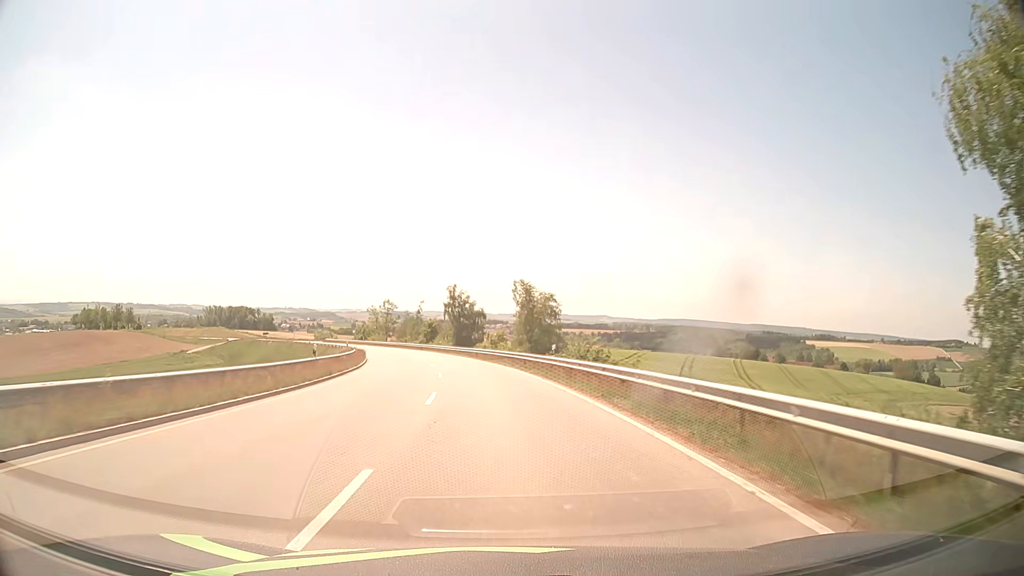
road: secondary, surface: asphalt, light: Day
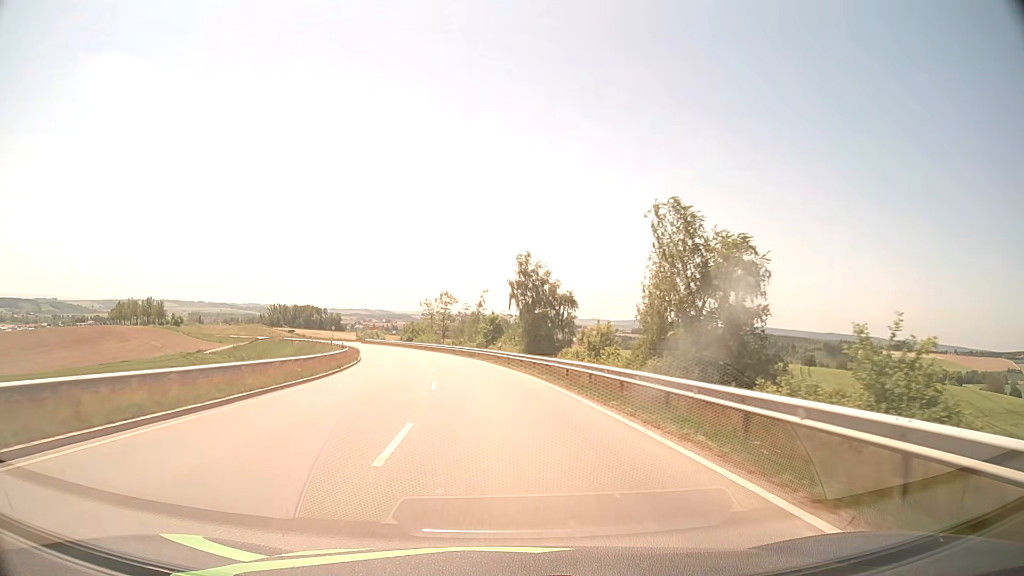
(-1.8, +32.0) m; -7°
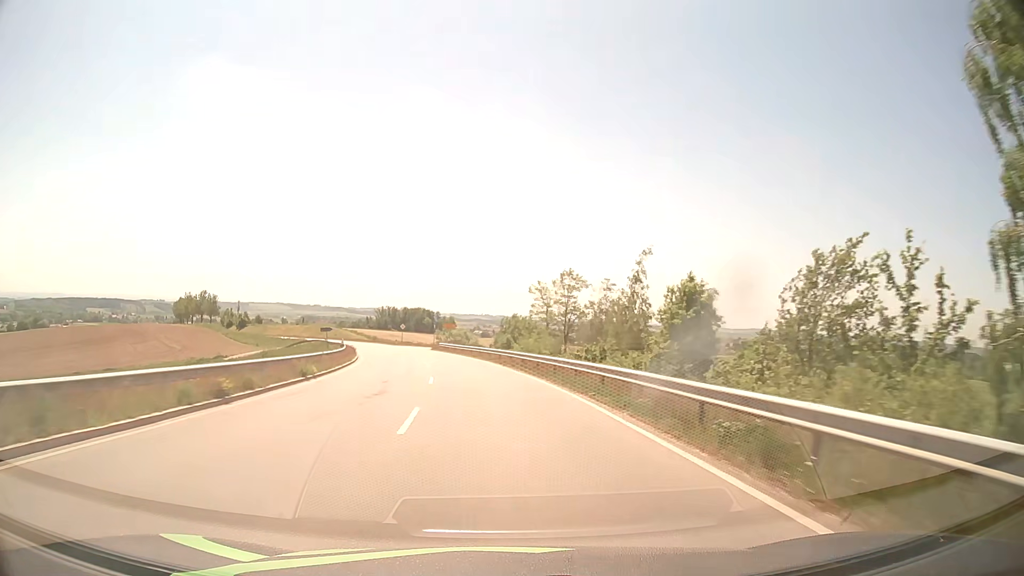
(-4.0, +45.7) m; -10°
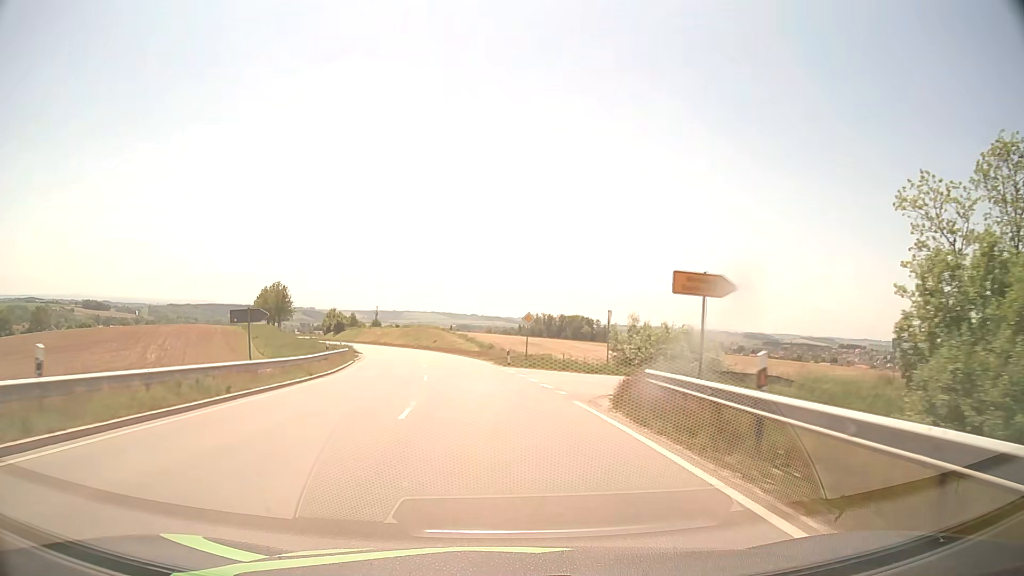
(-6.3, +56.8) m; -13°
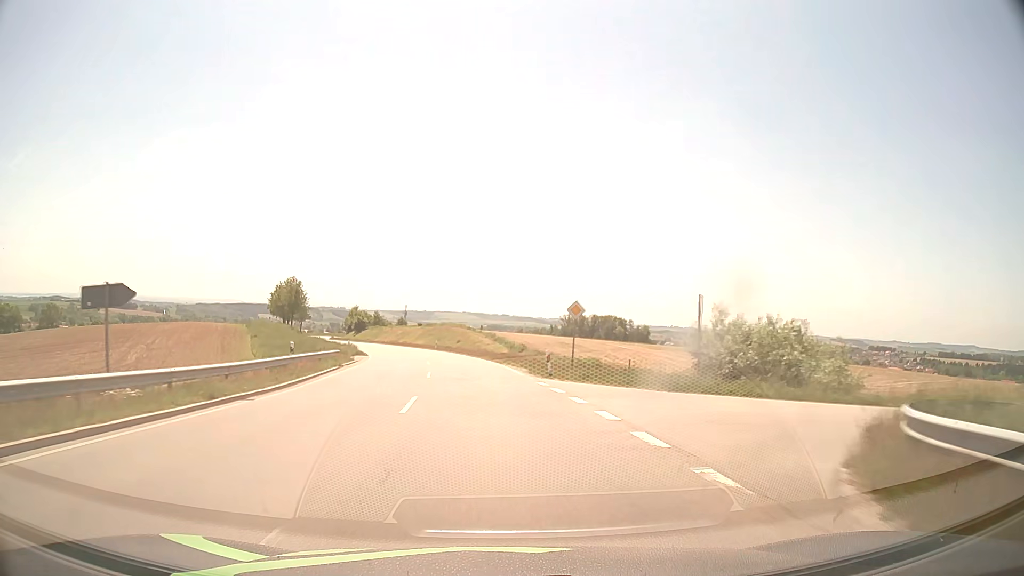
(-0.3, +11.2) m; -3°
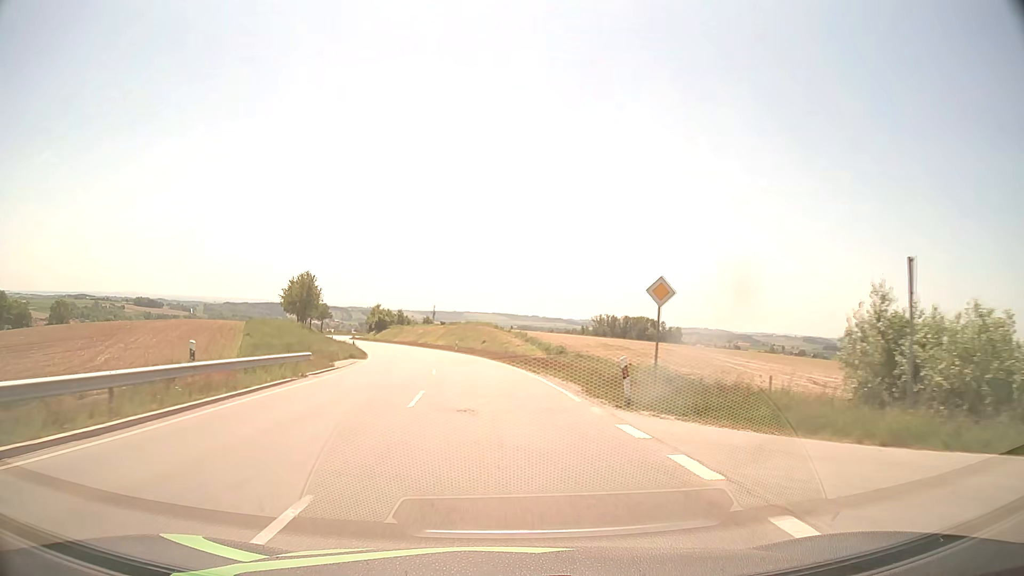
(-0.2, +11.1) m; -3°
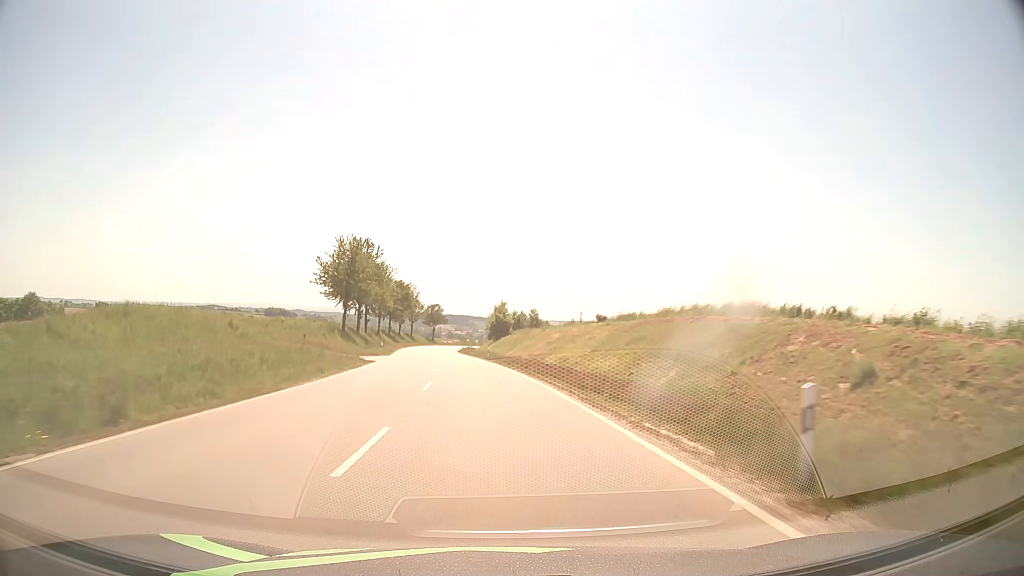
(-5.8, +54.9) m; -12°
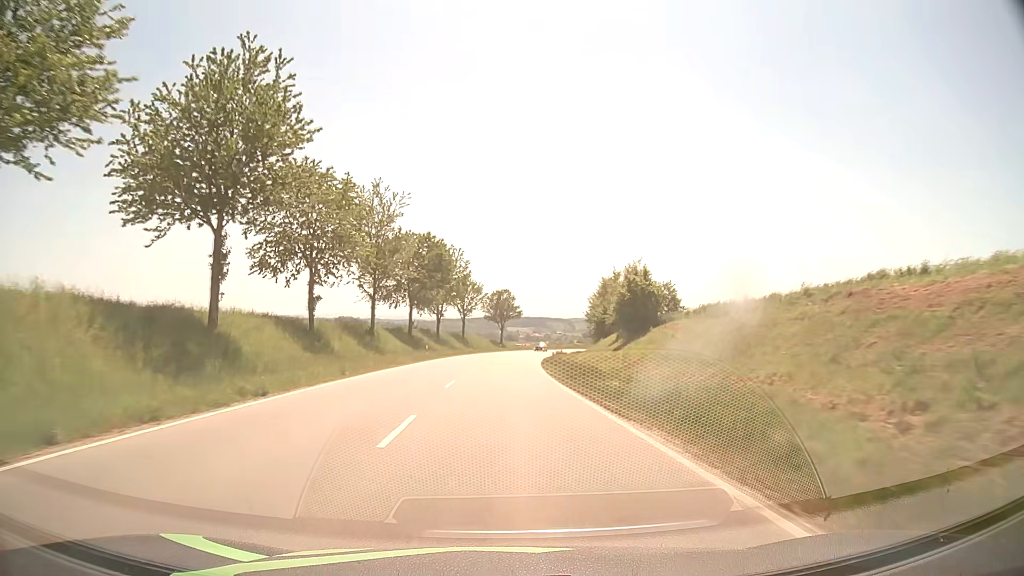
(-4.6, +58.3) m; -7°
(0, +10) (0, +20) (0, +30) (0, +40) (+1, +50) (+1, +60) (+2, +70) (+3, +80) (+4, +90) (+5, +100) m
